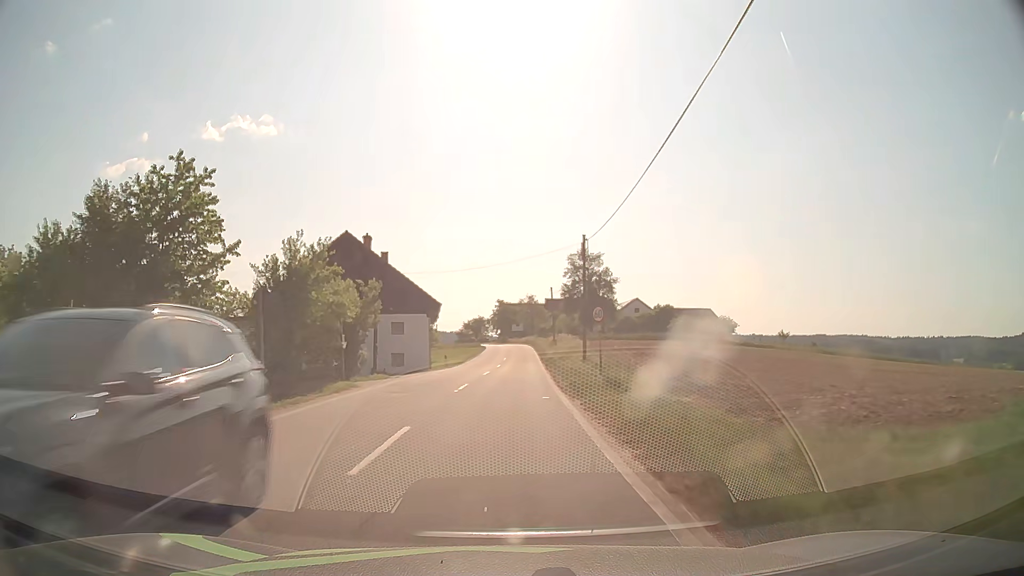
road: tertiary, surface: asphalt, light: Day
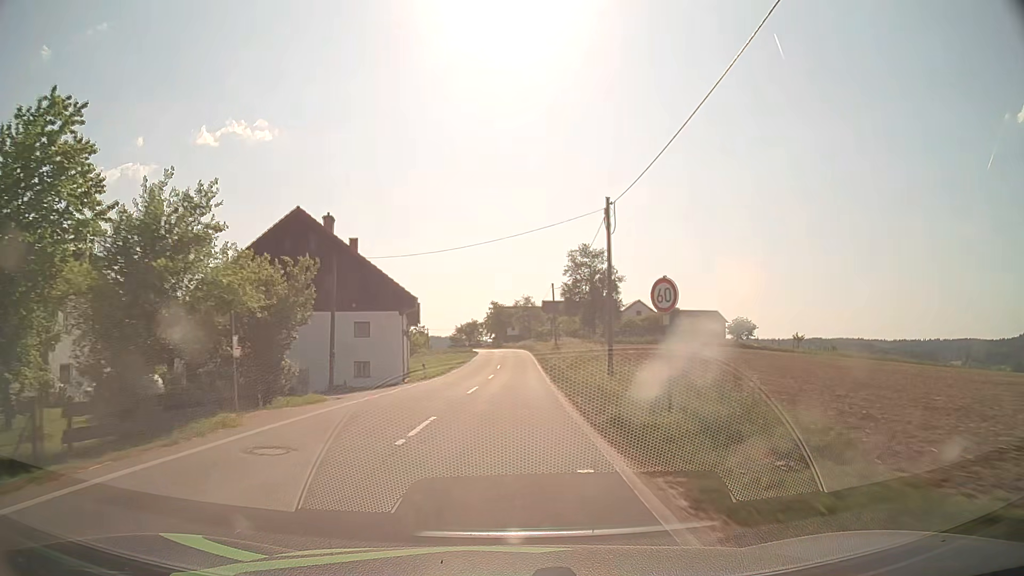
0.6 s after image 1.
(0.0, +9.2) m; 0°
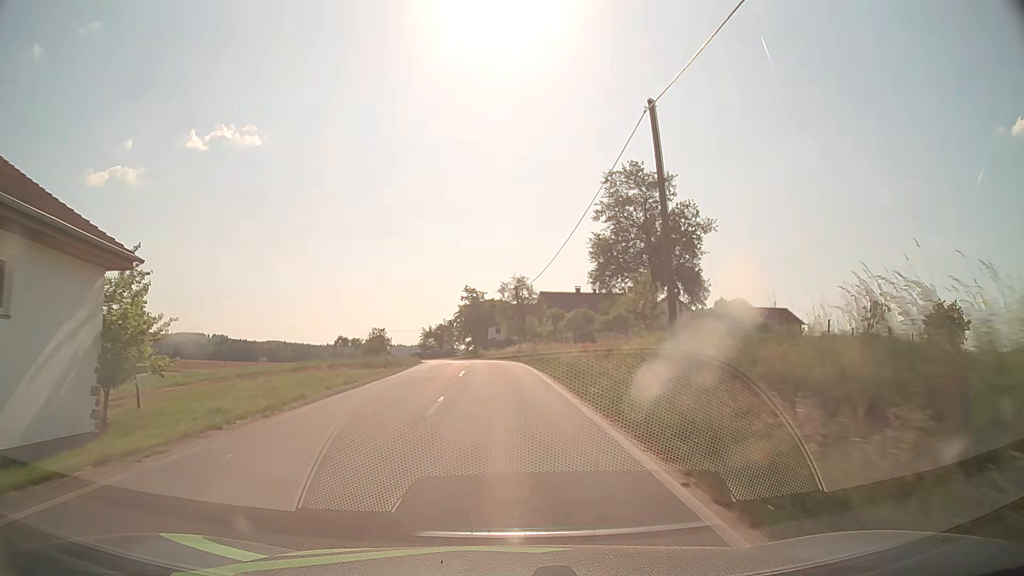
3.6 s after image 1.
(+0.8, +45.7) m; +2°
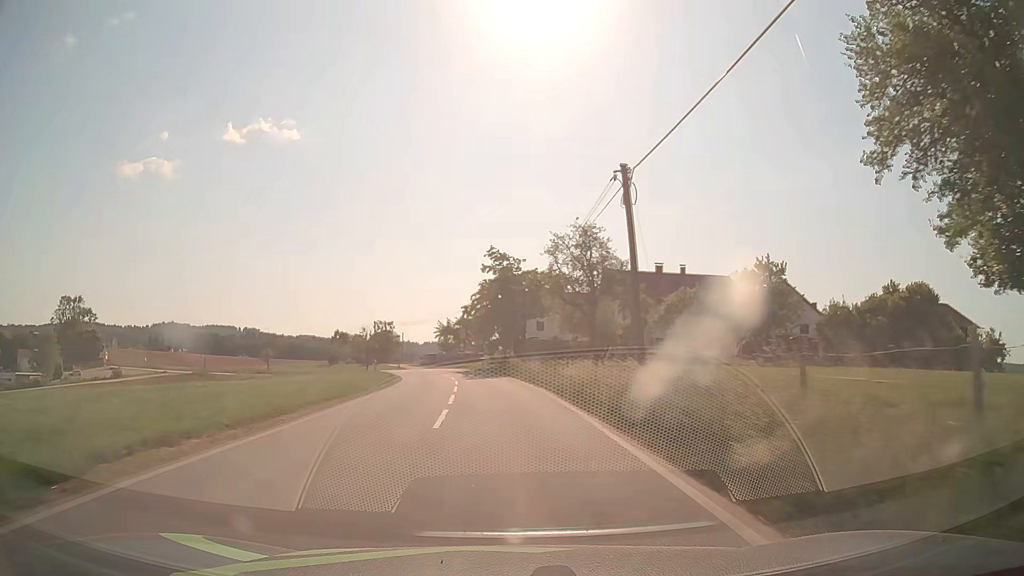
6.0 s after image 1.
(-1.0, +35.9) m; -3°
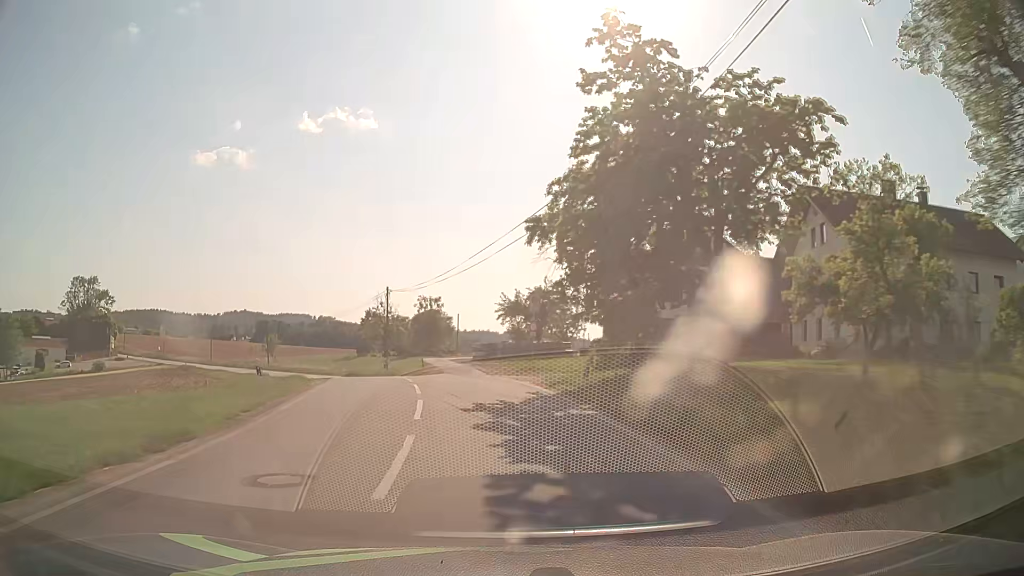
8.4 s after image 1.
(-1.6, +36.3) m; -7°
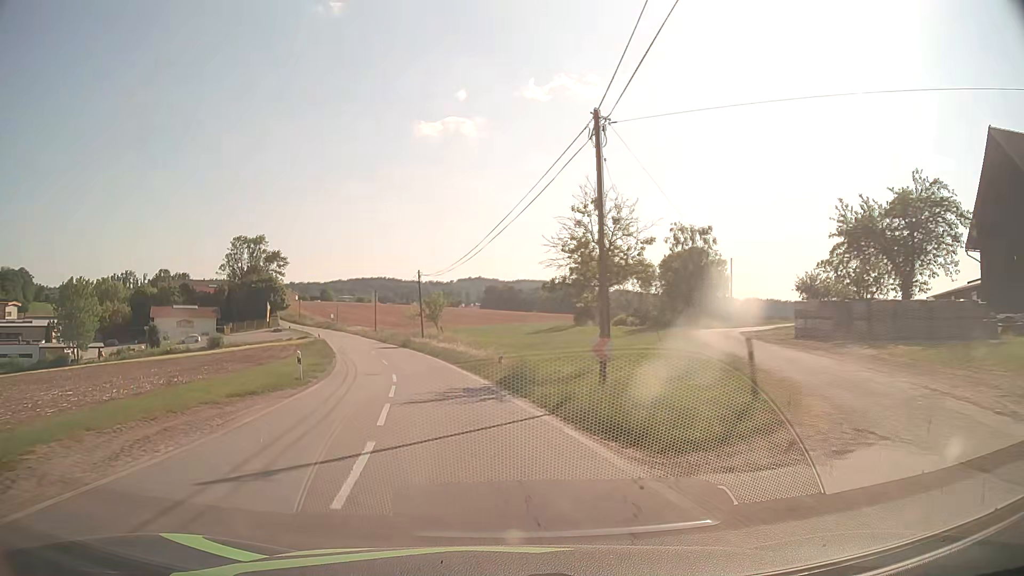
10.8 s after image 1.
(-5.1, +36.2) m; -19°
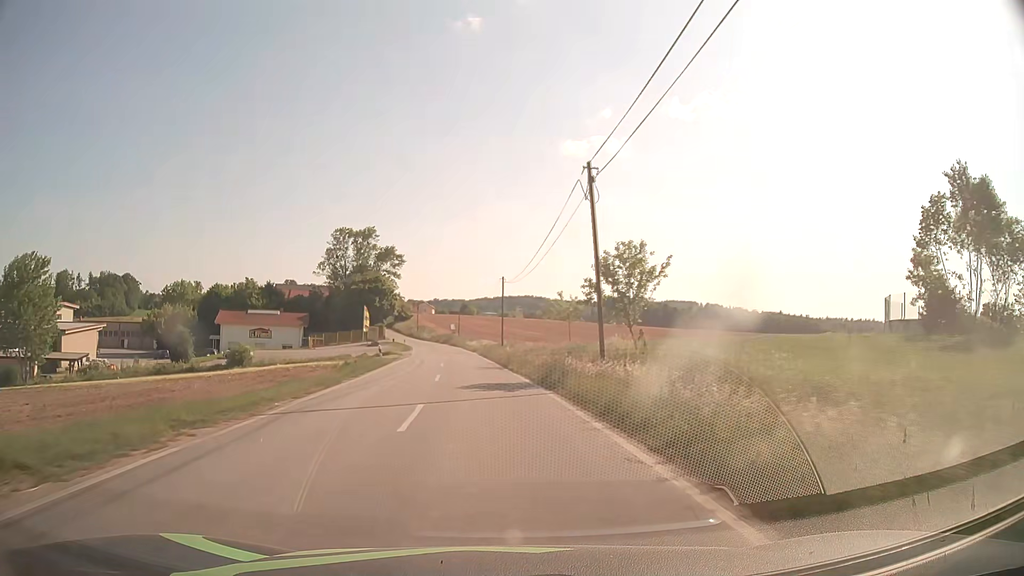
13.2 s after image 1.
(-5.8, +37.4) m; -13°
